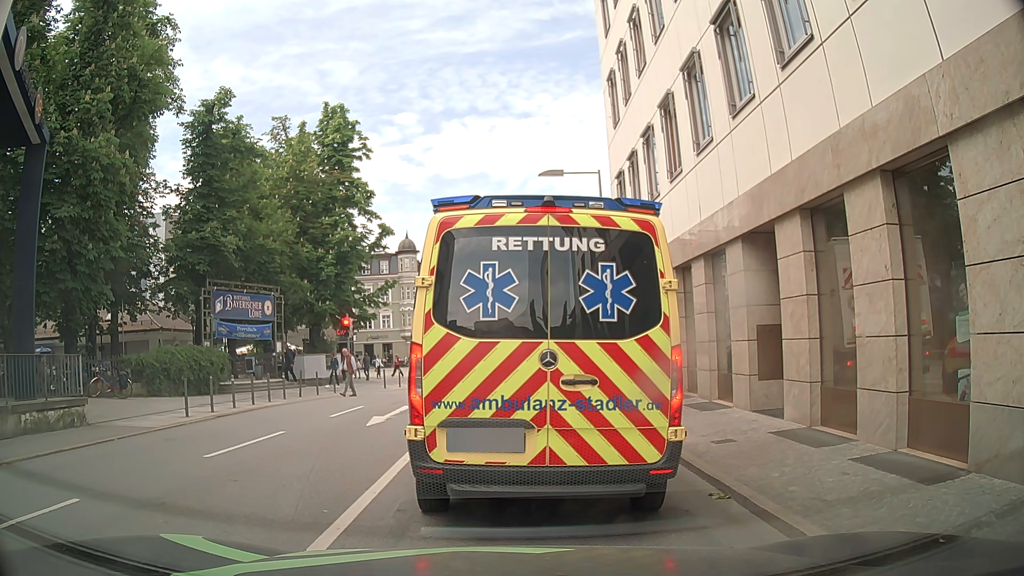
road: primary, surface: asphalt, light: Day
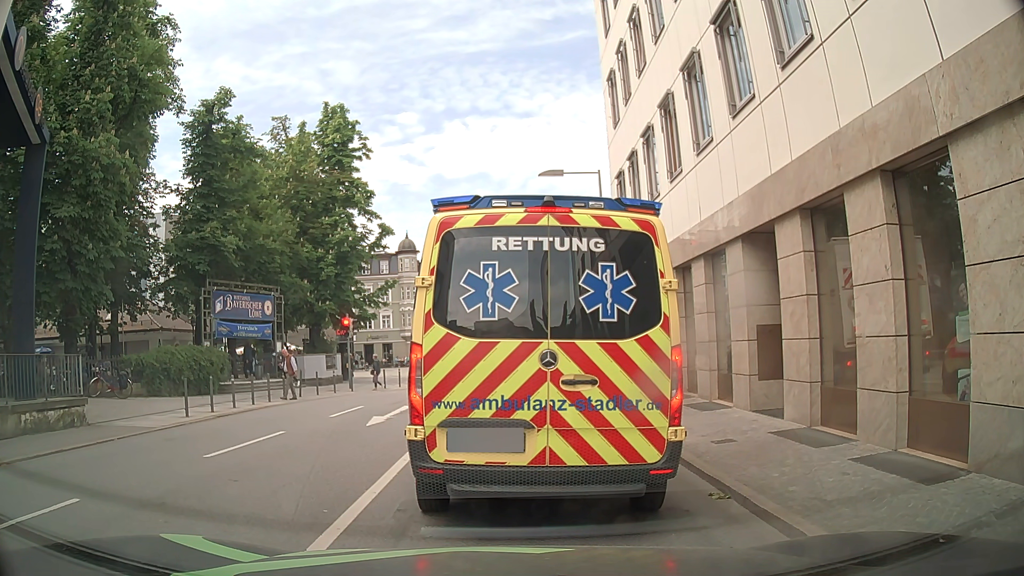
(0.0, 0.0) m; 0°
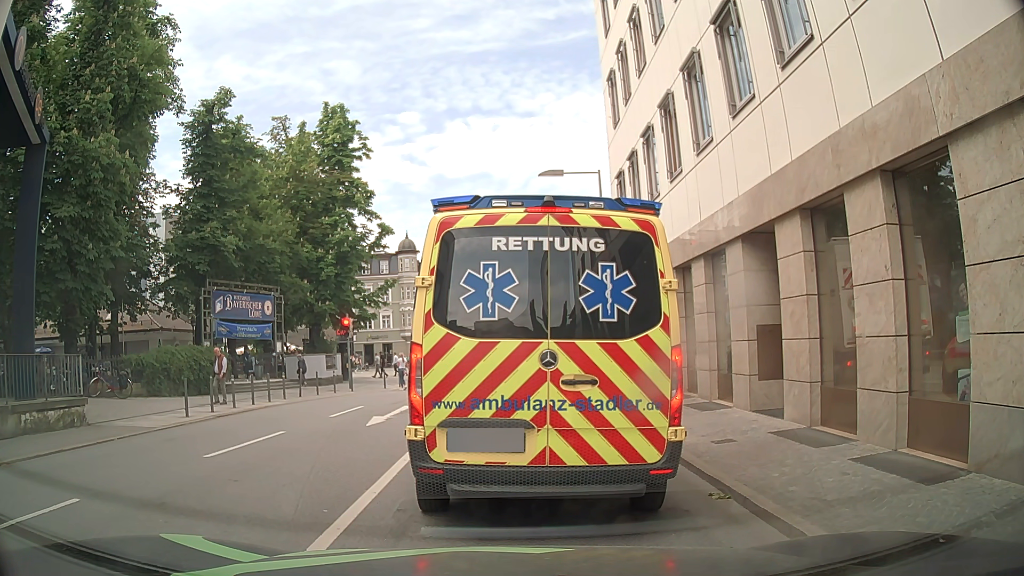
(0.0, 0.0) m; 0°
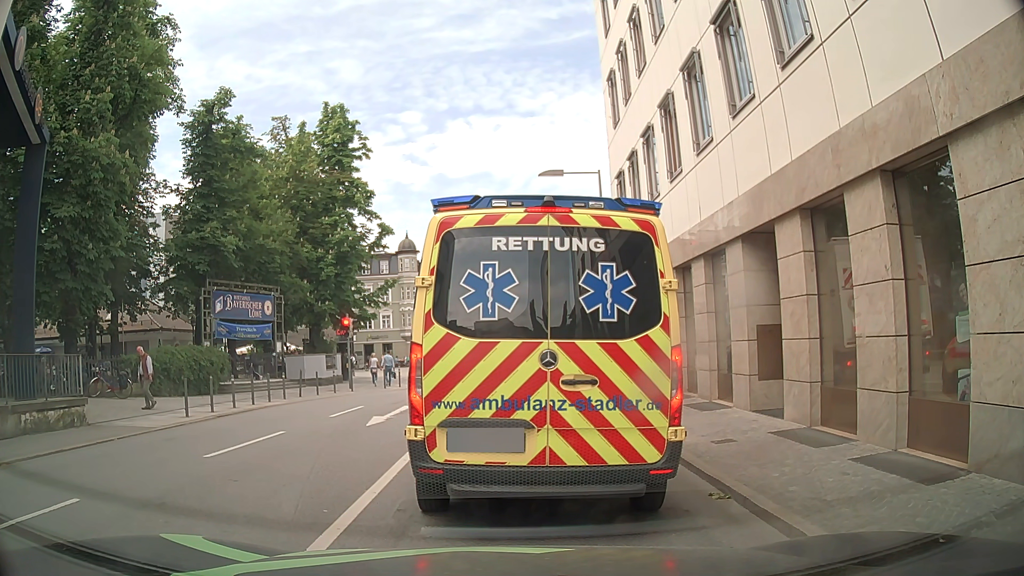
(0.0, 0.0) m; 0°
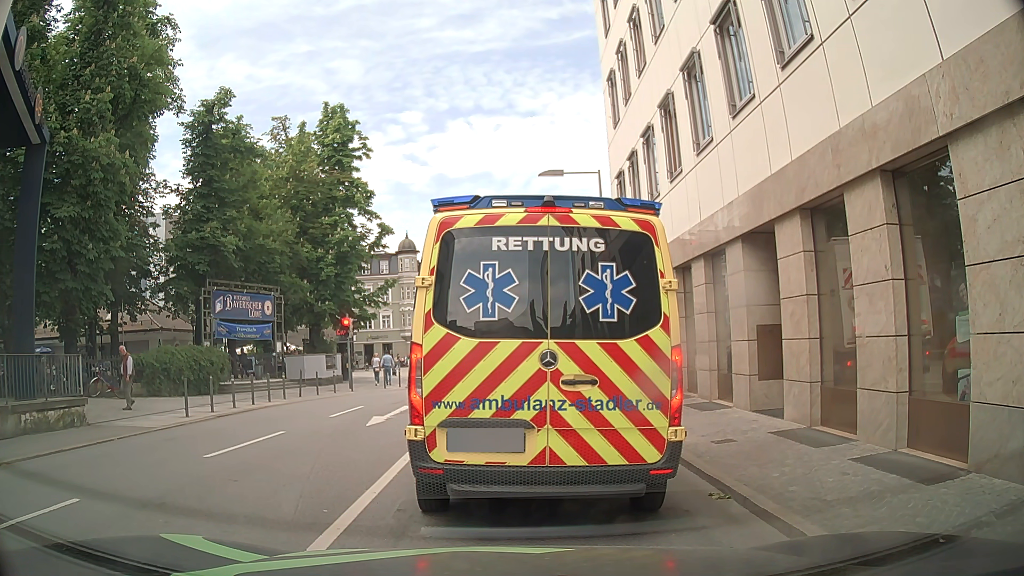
(0.0, 0.0) m; 0°
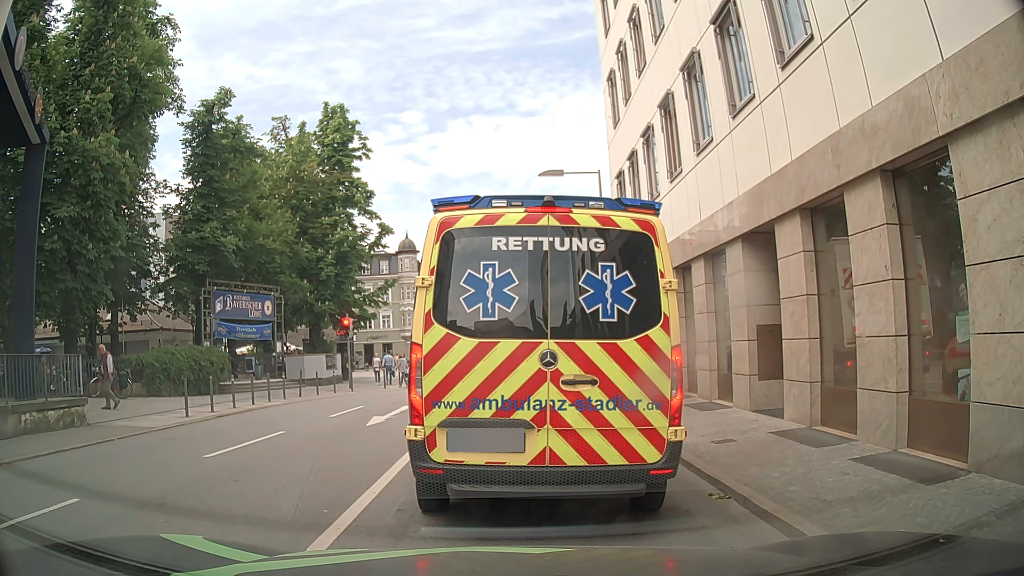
(0.0, 0.0) m; 0°
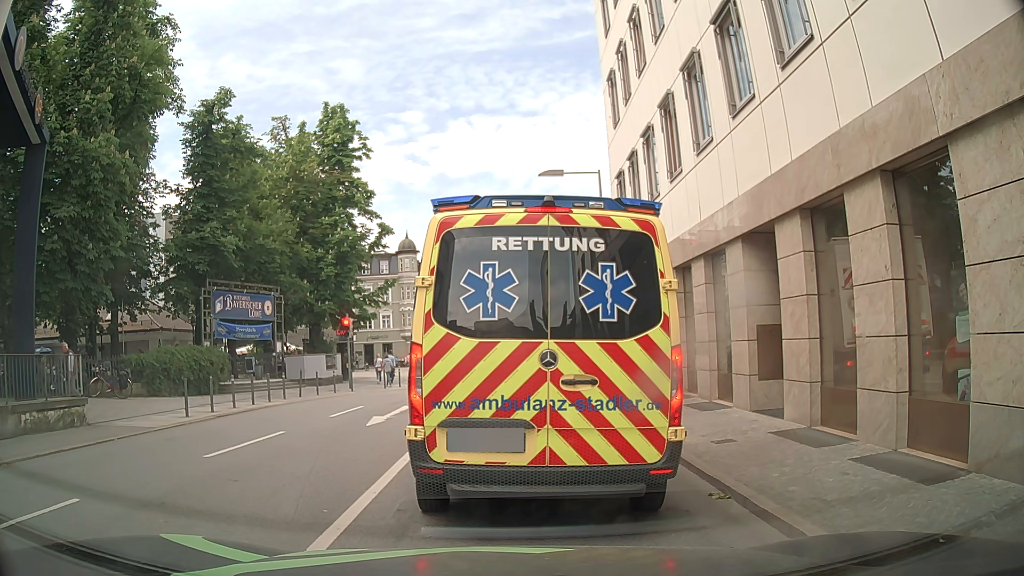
(0.0, 0.0) m; 0°
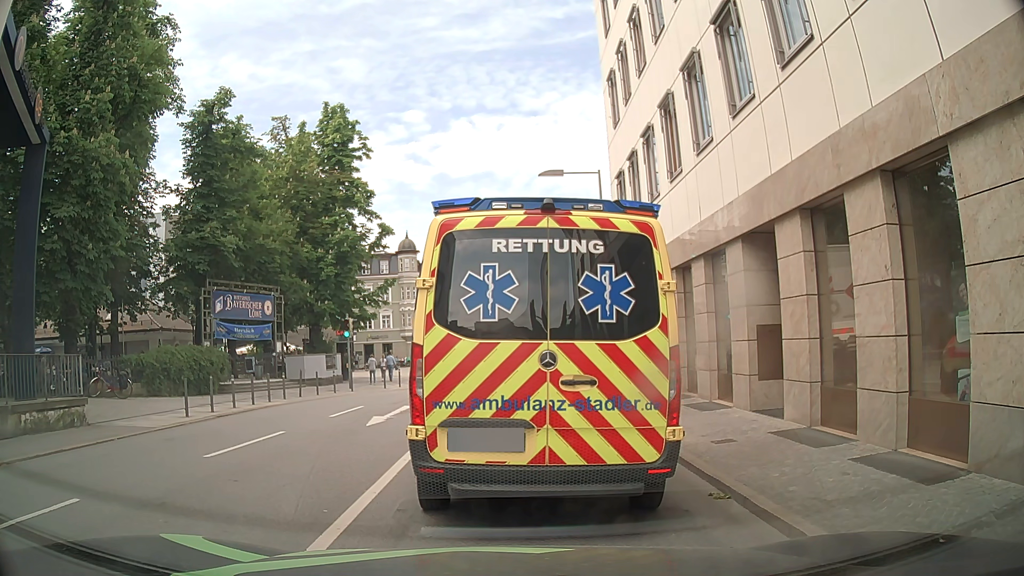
(0.0, 0.0) m; 0°
